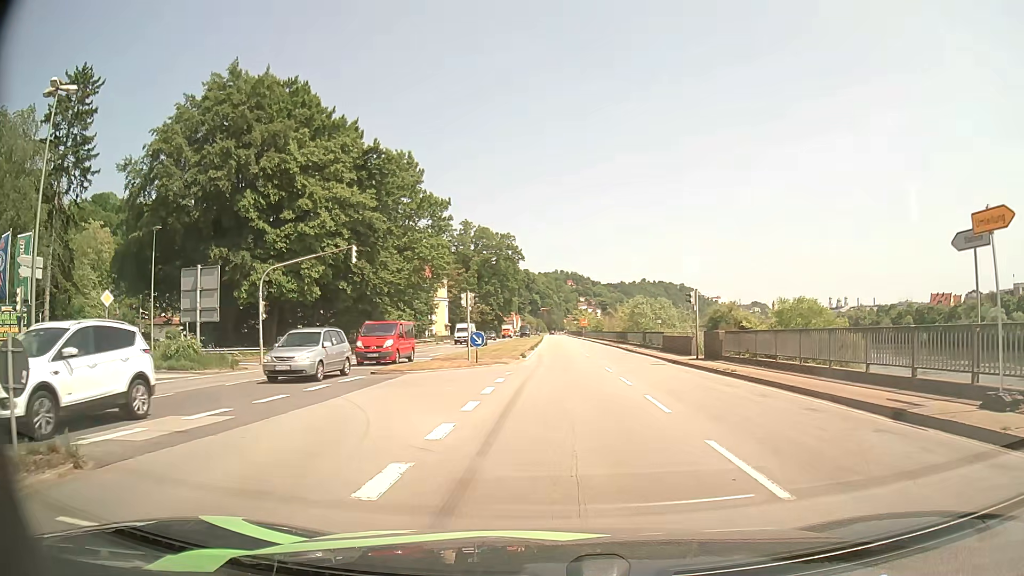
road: primary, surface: asphalt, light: Day
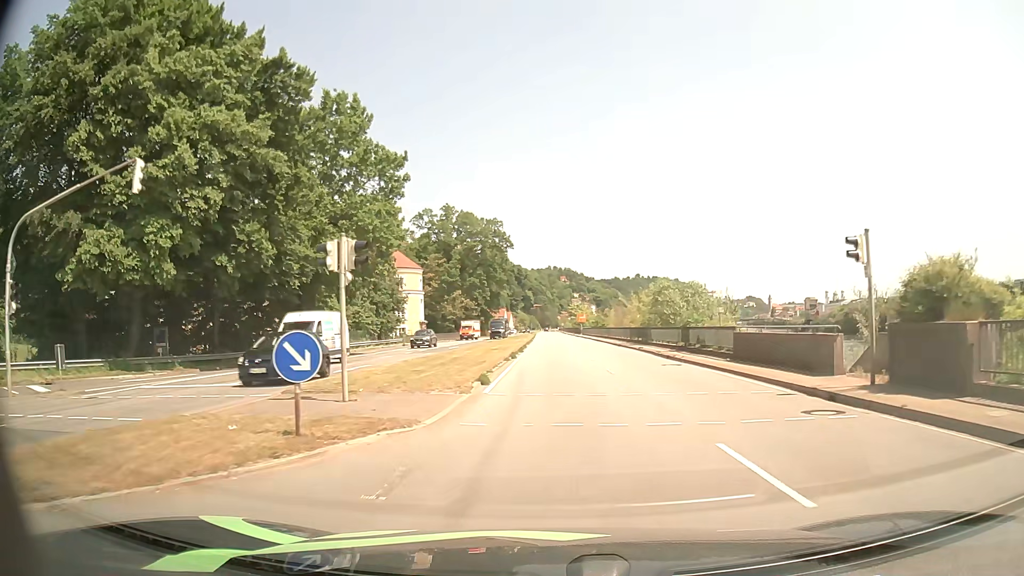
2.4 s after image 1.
(-0.1, +19.1) m; 0°
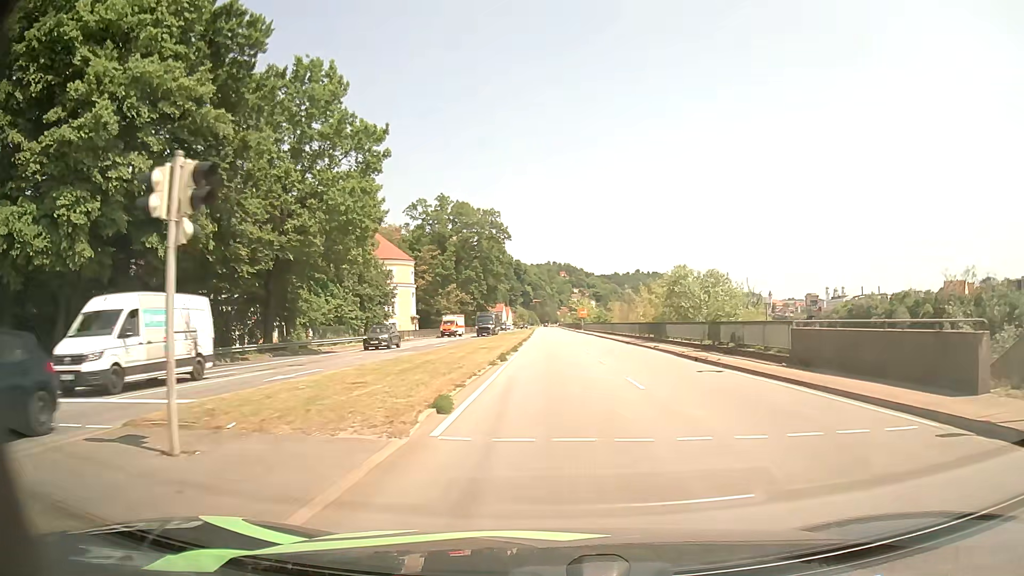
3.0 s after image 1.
(0.0, +6.4) m; 0°
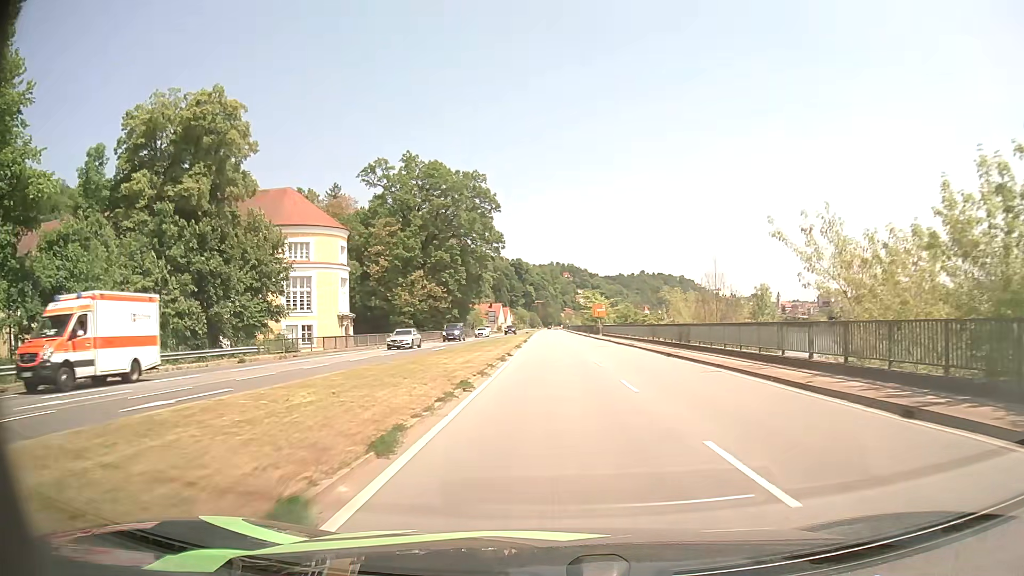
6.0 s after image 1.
(-0.1, +36.5) m; 0°
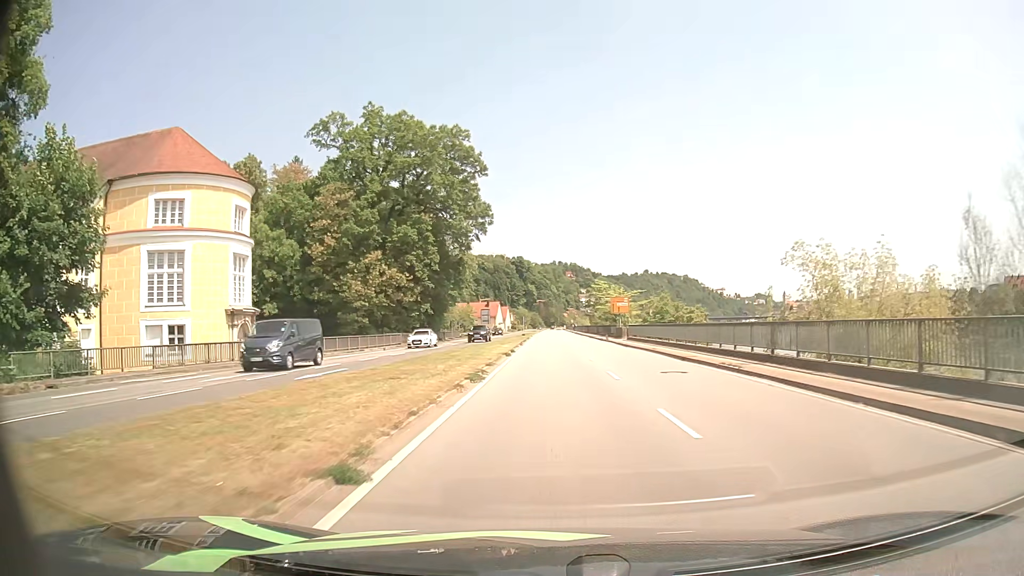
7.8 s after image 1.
(-0.1, +24.0) m; 0°
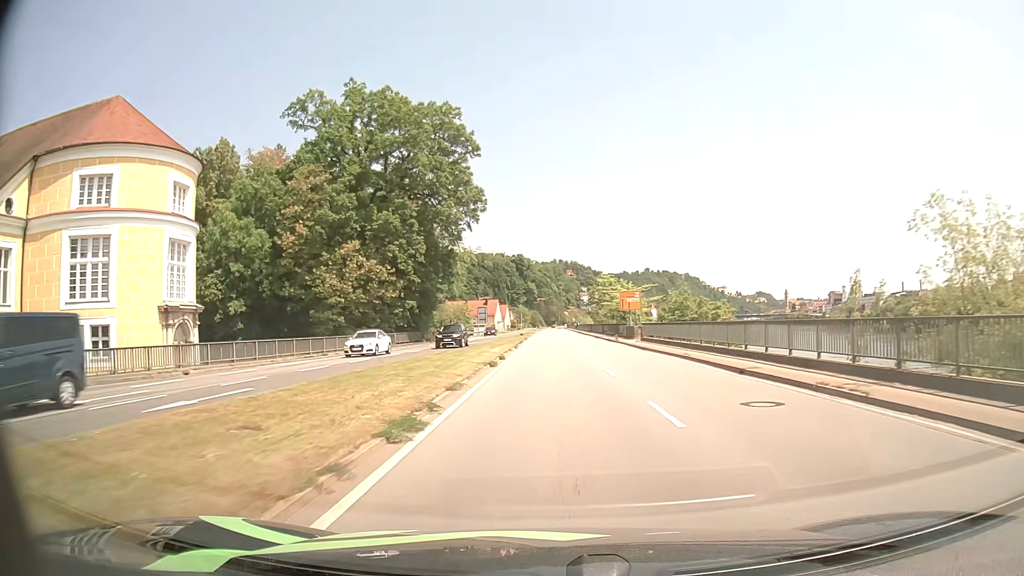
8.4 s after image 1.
(0.0, +8.2) m; 0°
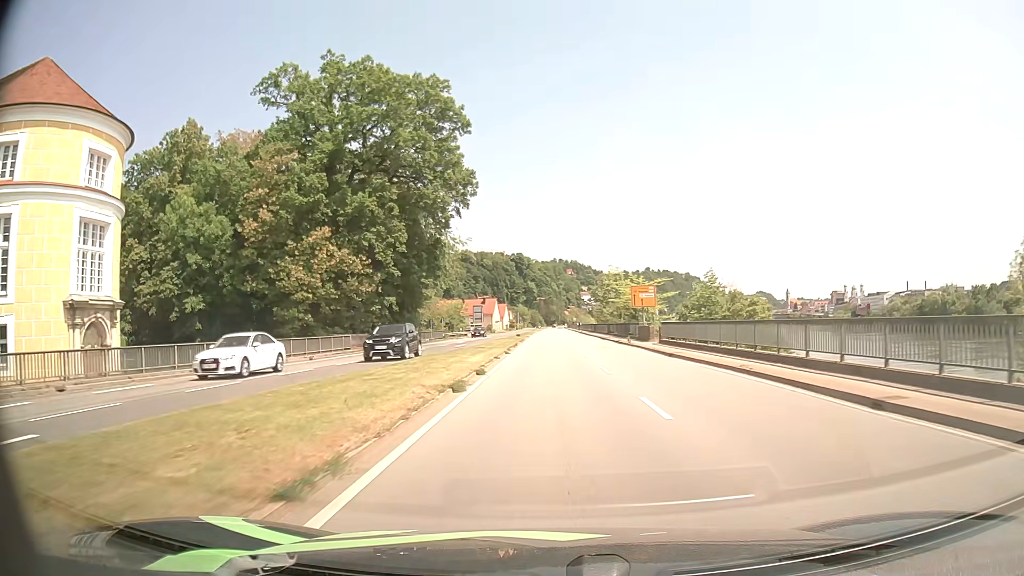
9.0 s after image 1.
(0.0, +8.2) m; 0°
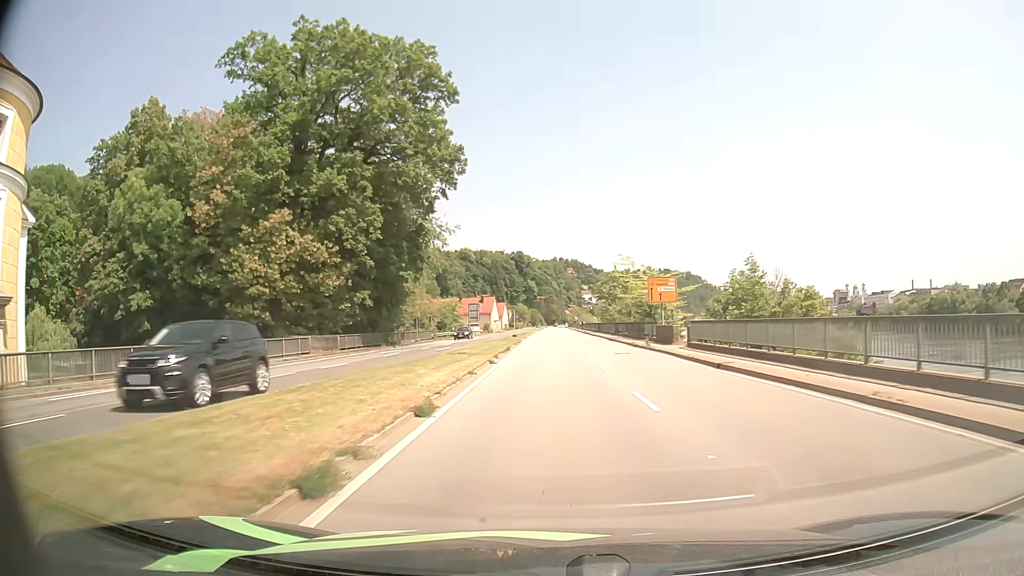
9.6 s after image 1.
(0.0, +8.3) m; 0°
